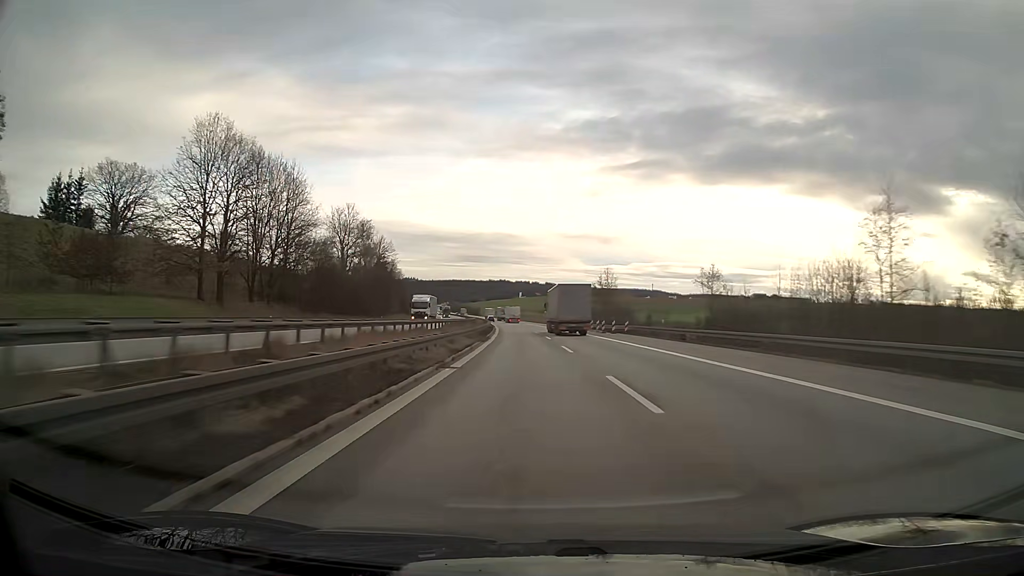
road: motorway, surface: asphalt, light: Day
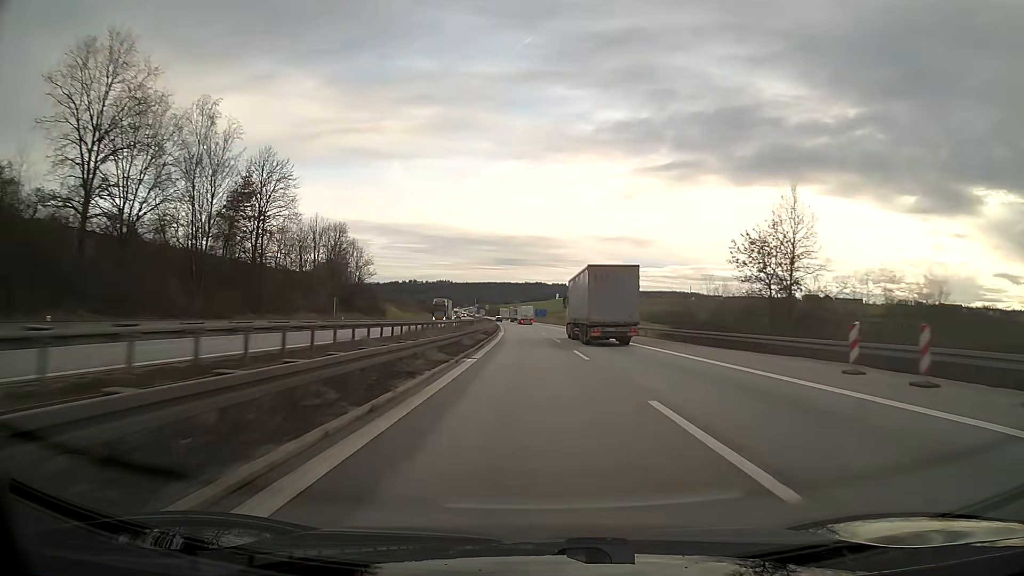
(-2.1, +76.0) m; -3°
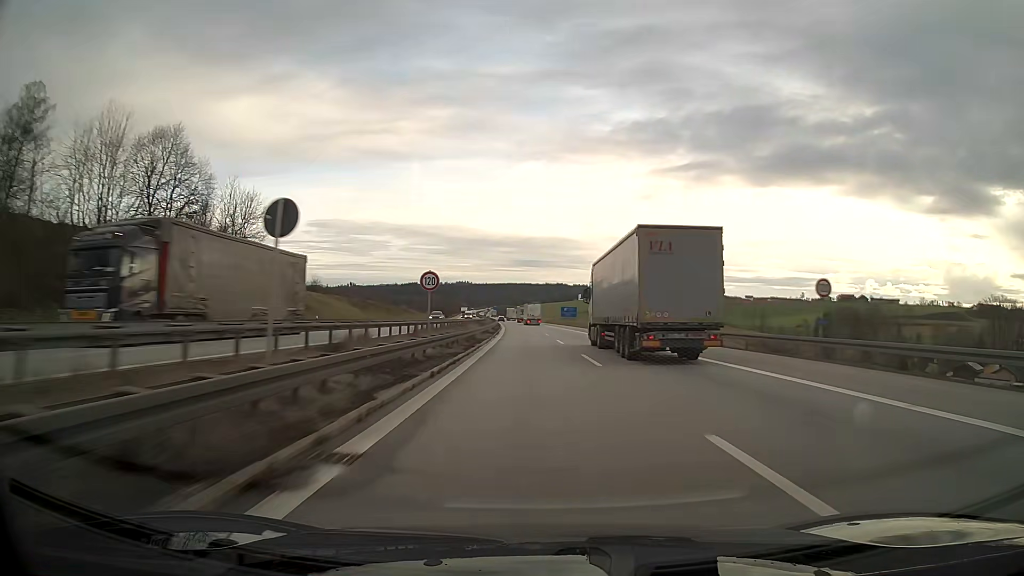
(-0.9, +57.0) m; -2°
